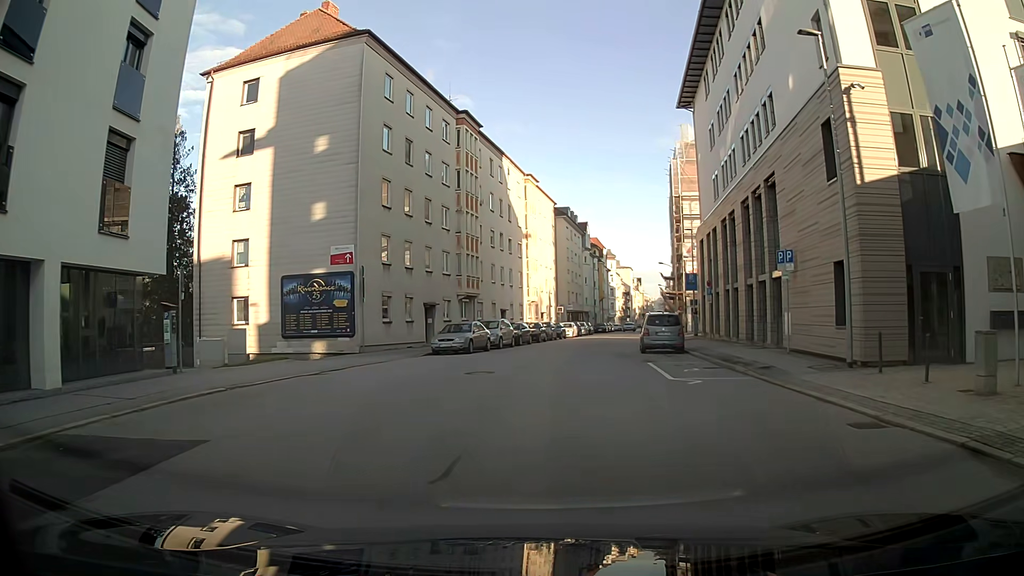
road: tertiary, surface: asphalt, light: Day
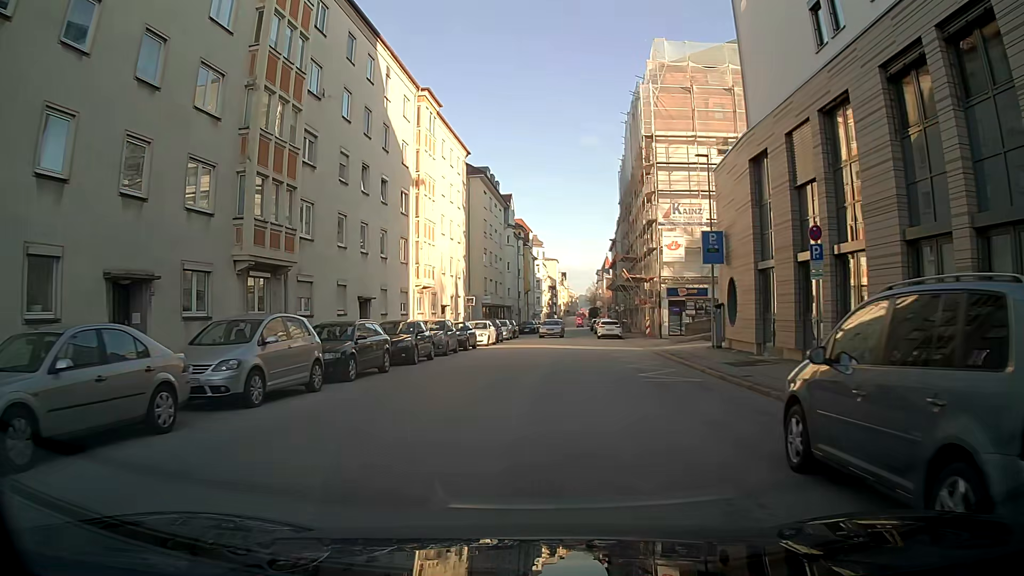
(+1.8, +23.9) m; +9°
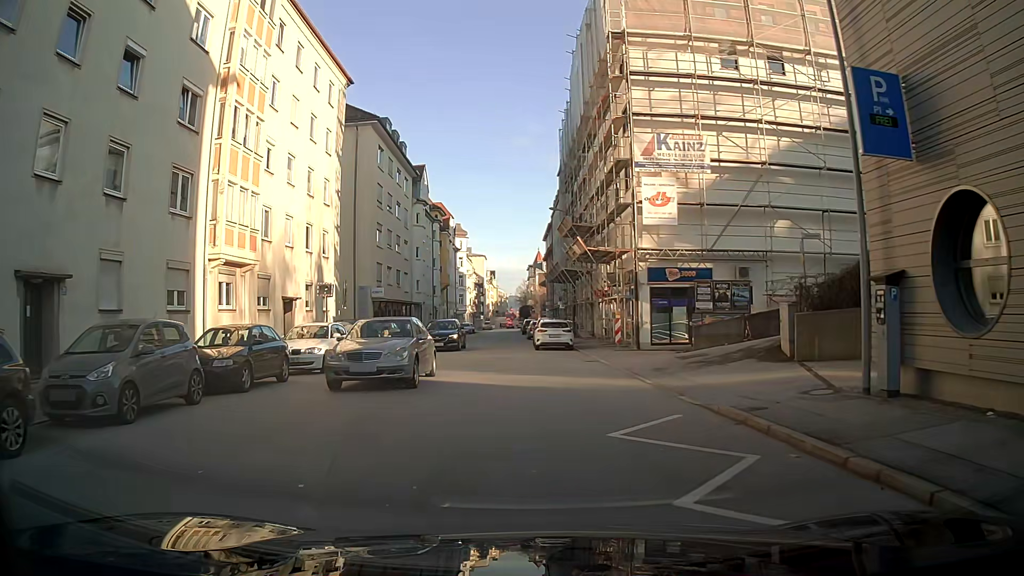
(+0.7, +18.2) m; +4°
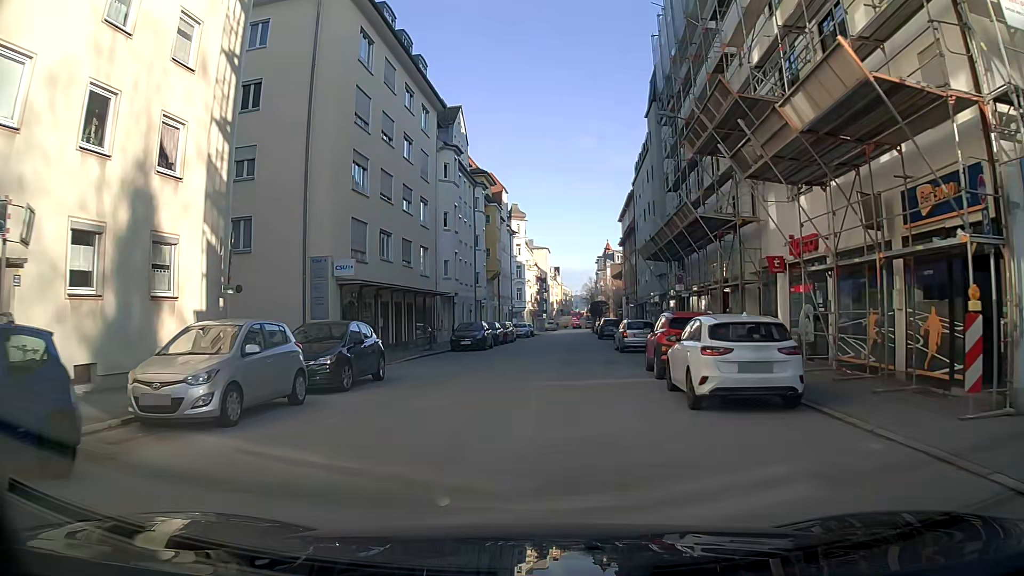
(-0.6, +21.4) m; -4°
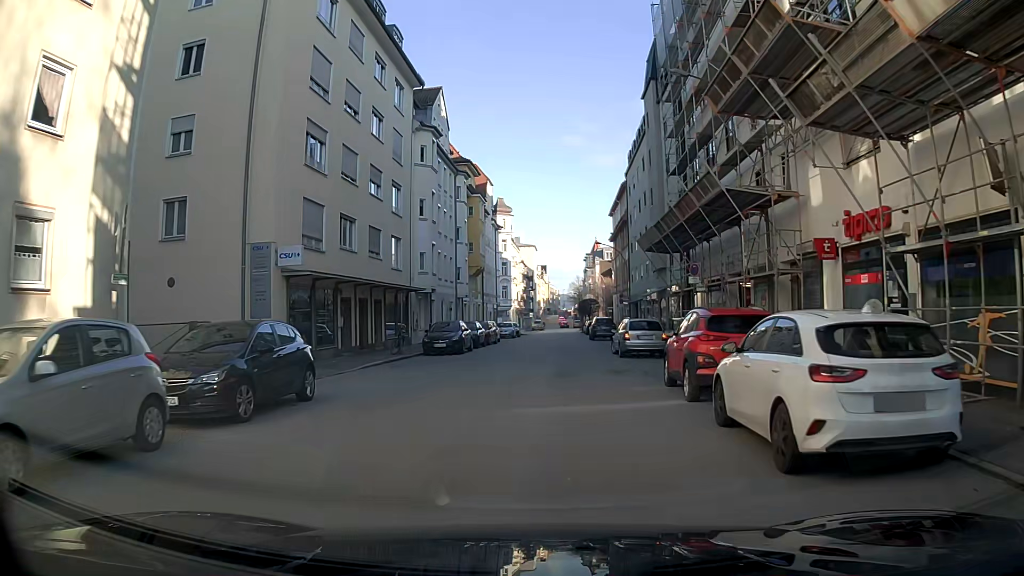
(+0.1, +4.5) m; +1°
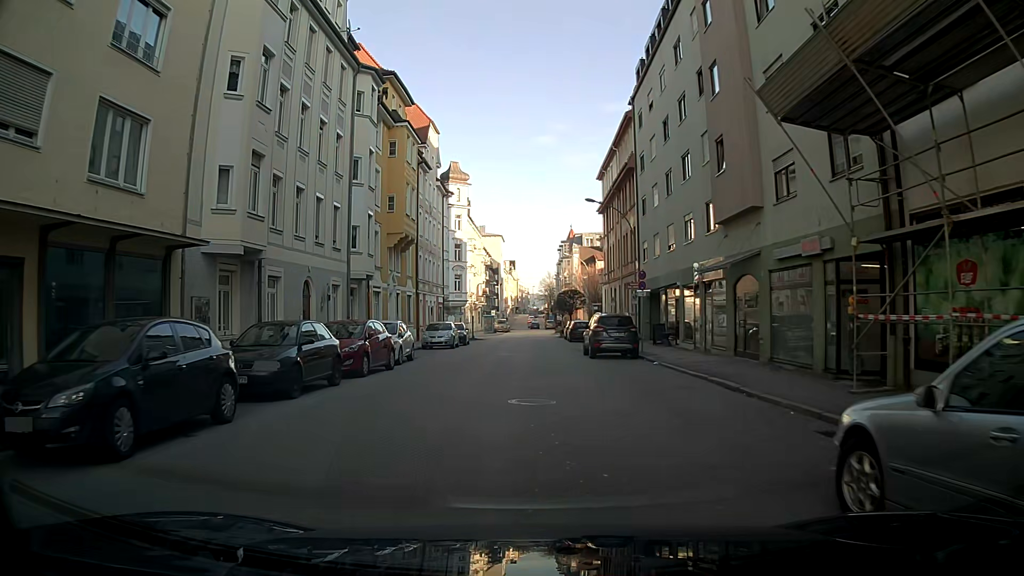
(+0.6, +23.3) m; +2°
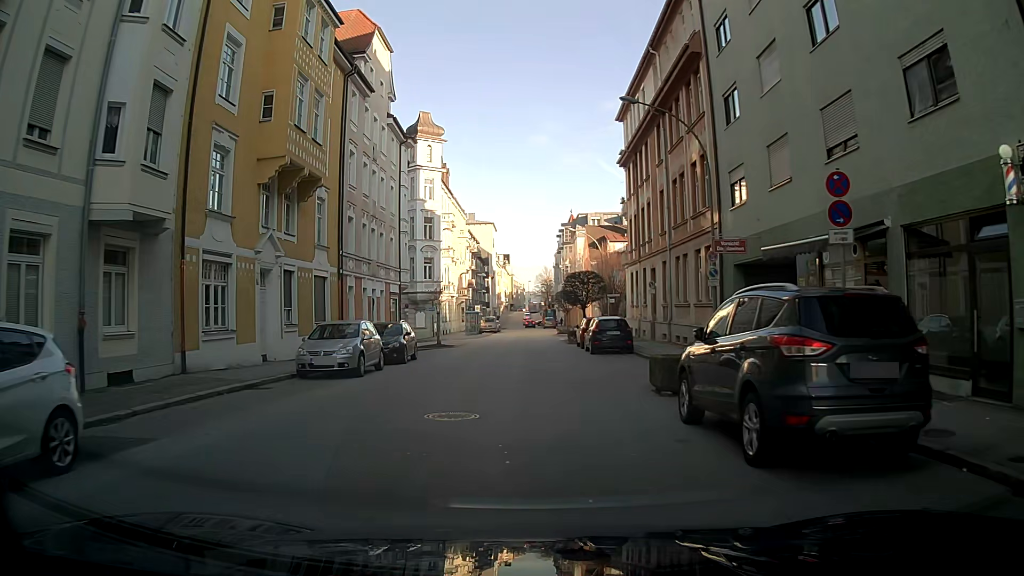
(0.0, +19.1) m; 0°
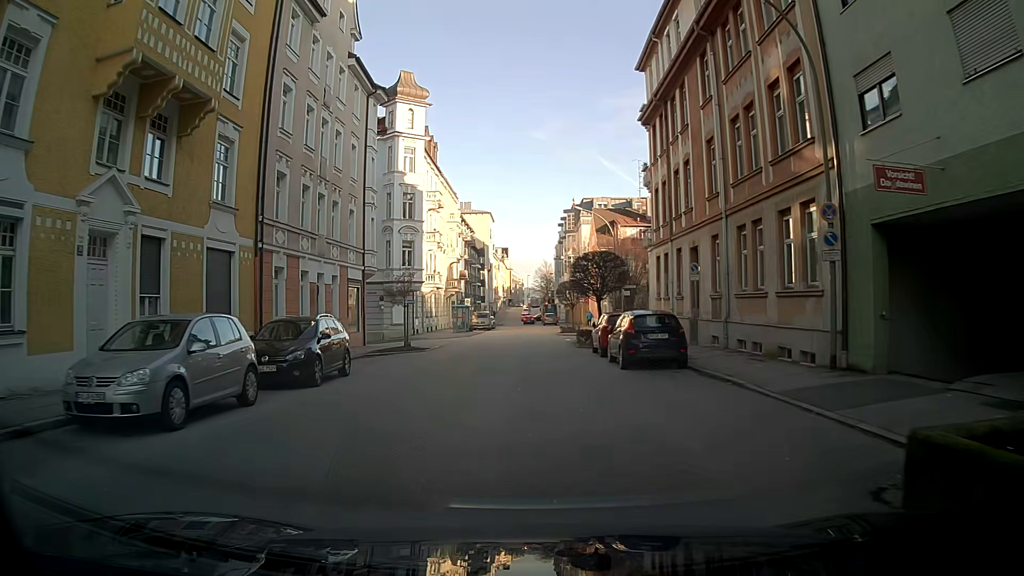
(0.0, +9.4) m; -1°
(0, +10) (0, +20) (0, +30) (0, +40) (-8, +44) (-18, +43) (-28, +43) (-38, +43) (-48, +44) (-58, +44) m
